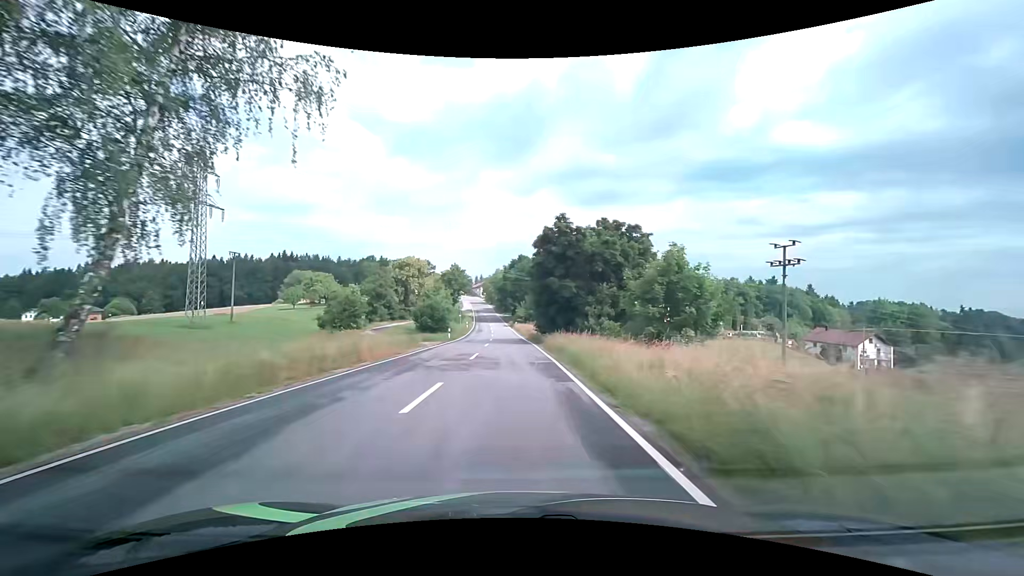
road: tertiary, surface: asphalt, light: Day
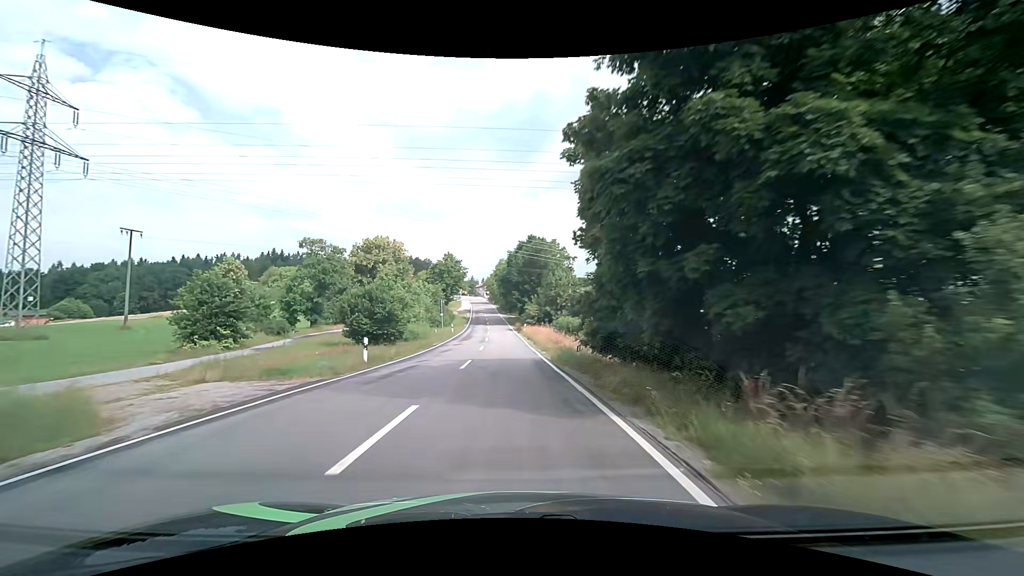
(-0.3, +27.0) m; -1°
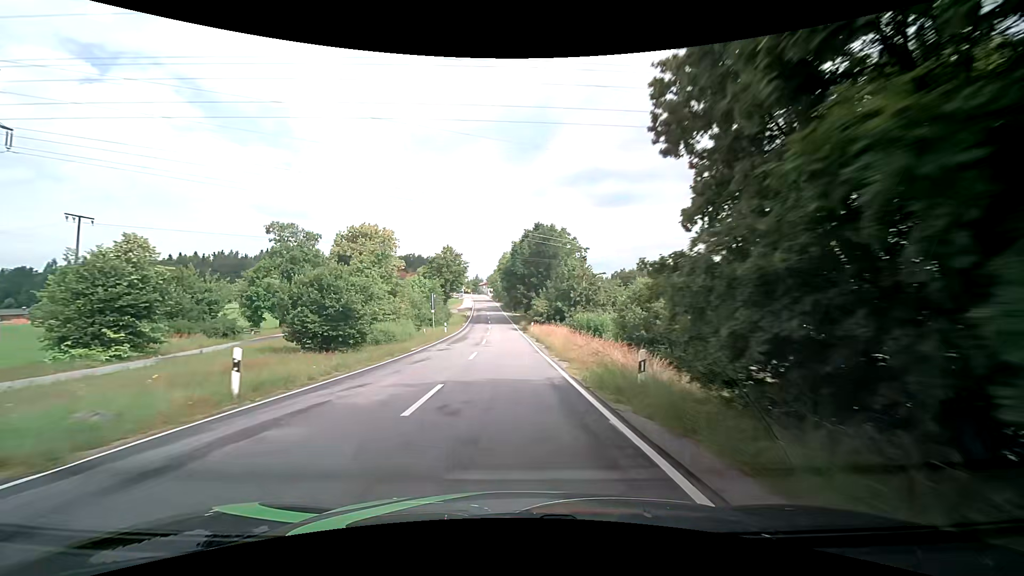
(-0.1, +9.0) m; -1°
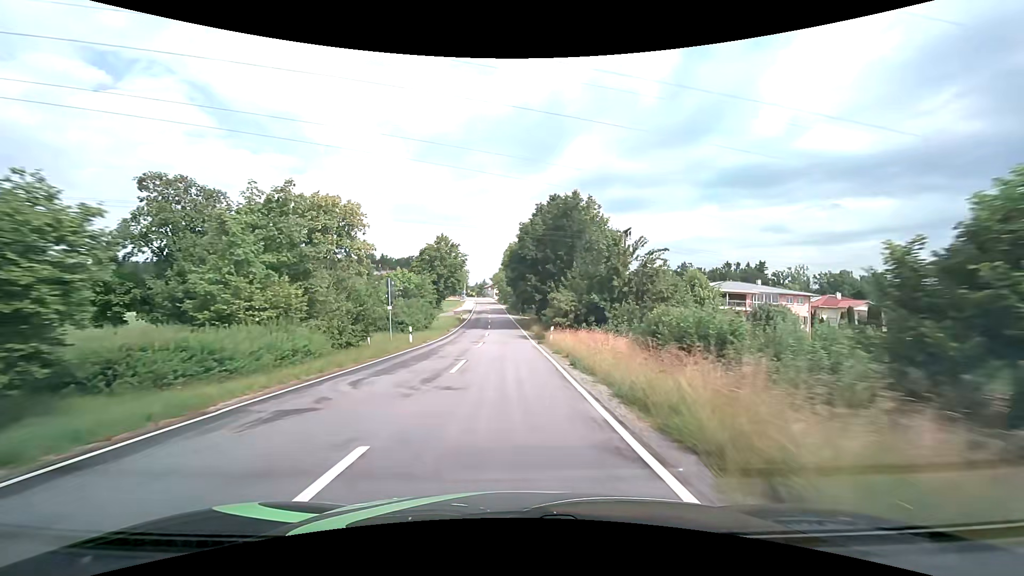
(+0.1, +18.1) m; 0°
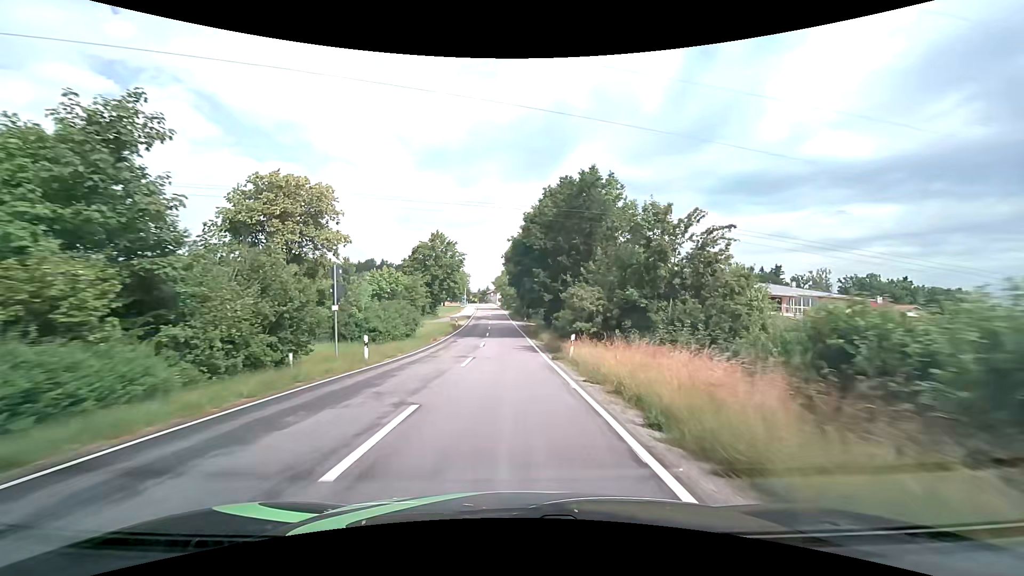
(0.0, +9.0) m; 0°
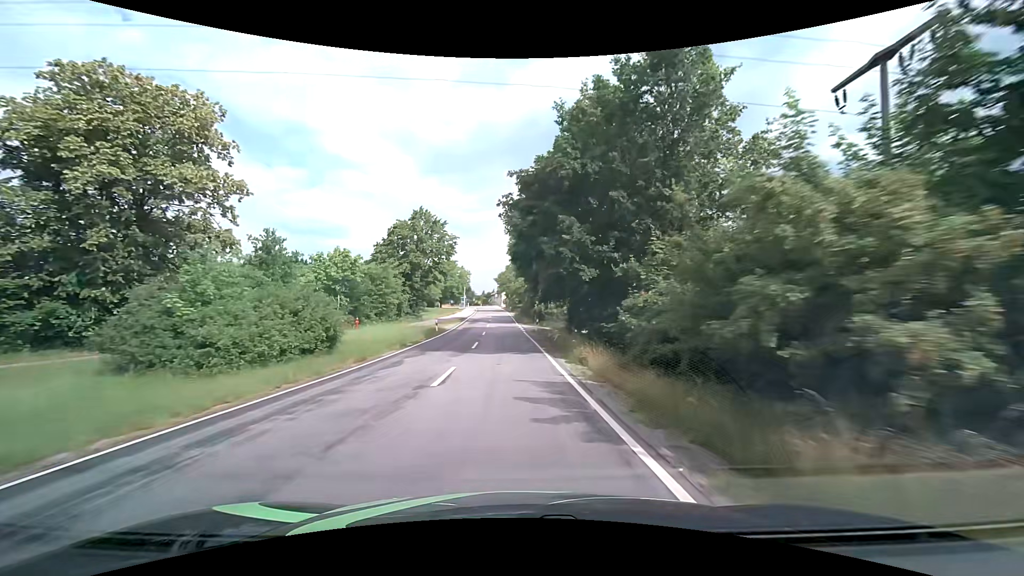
(-0.1, +17.8) m; -1°
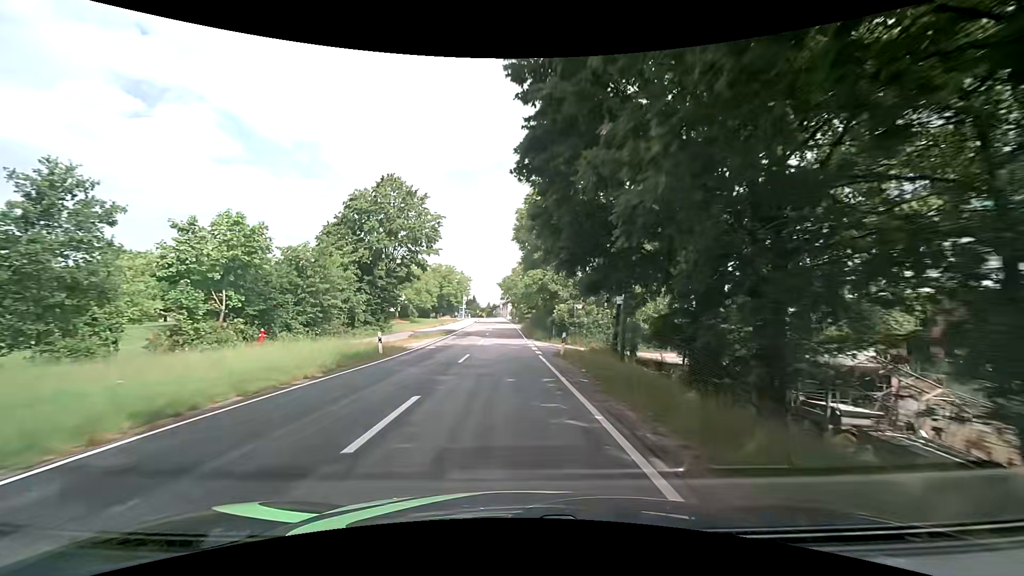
(-0.1, +17.3) m; -1°
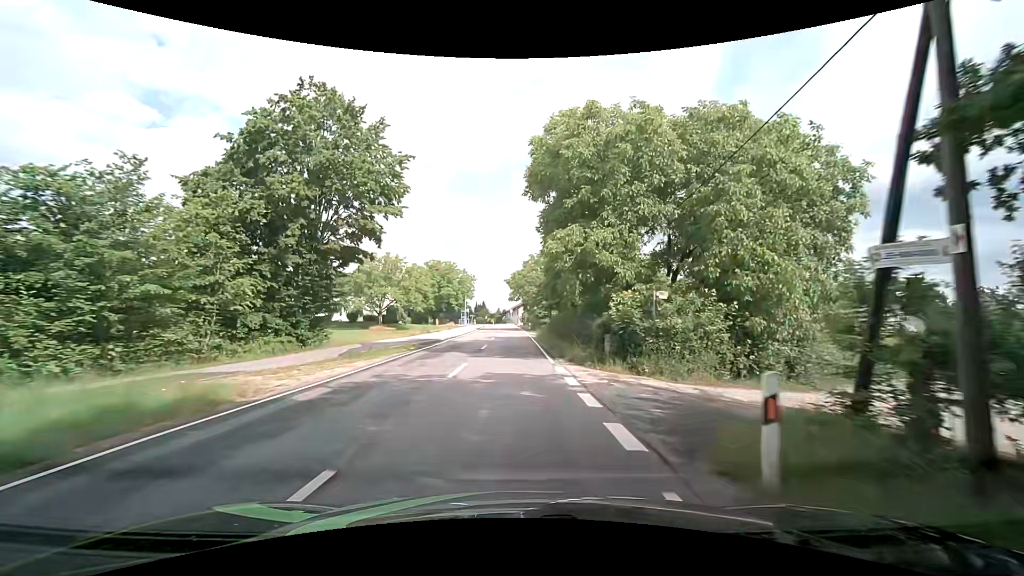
(-0.1, +16.6) m; -1°
(0, +10) (0, +20) (0, +30) (0, +40) (0, +50) (0, +60) (-1, +70) (-1, +80) (-1, +90) (-2, +100) m
